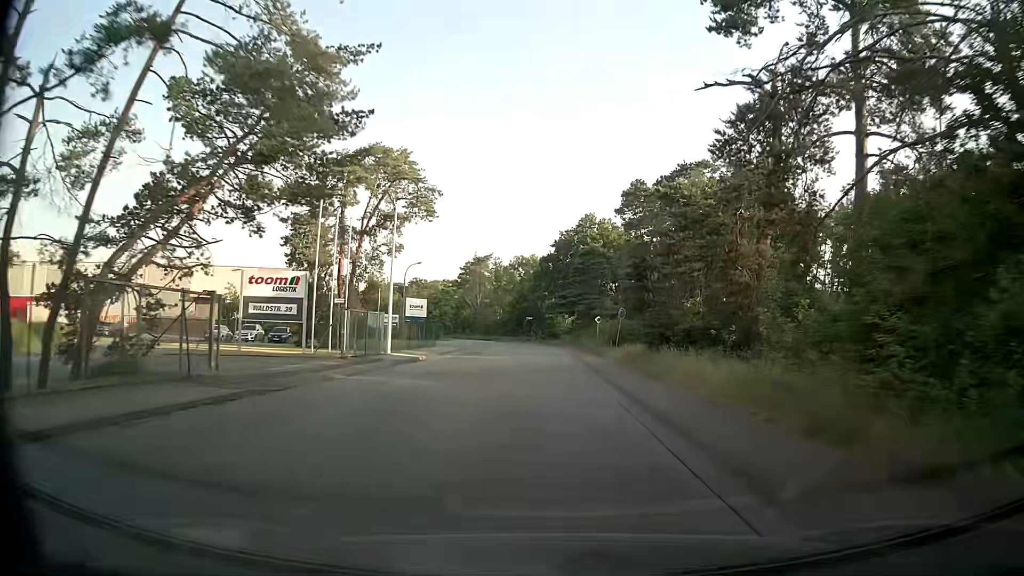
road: unclassified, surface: asphalt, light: Day
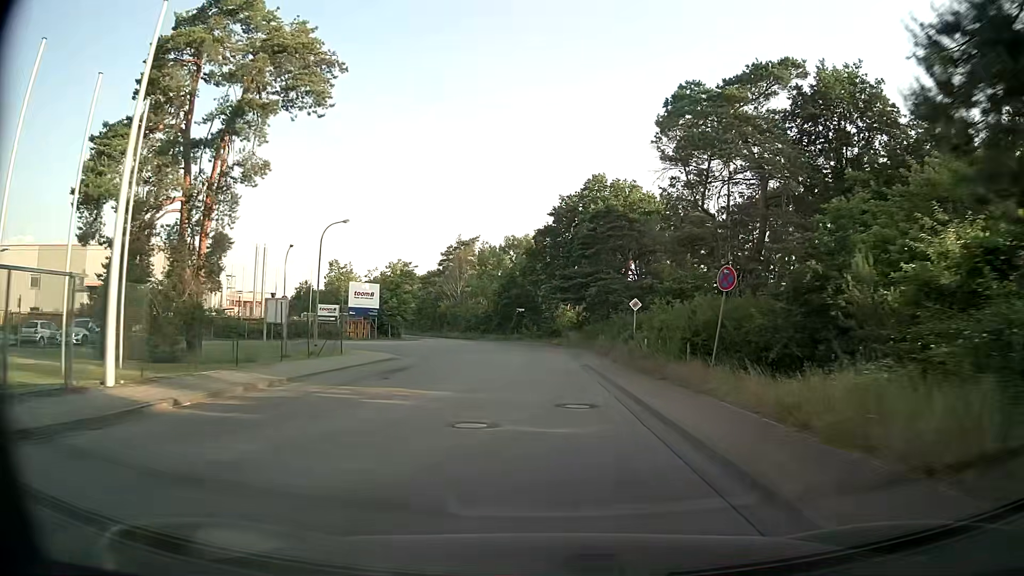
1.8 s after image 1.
(+0.2, +23.4) m; 0°
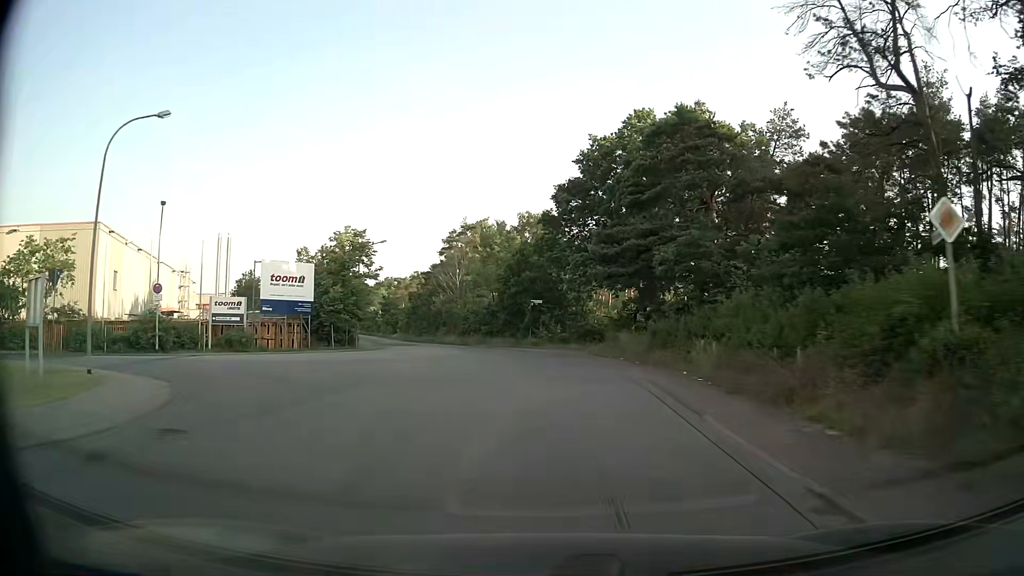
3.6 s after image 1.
(-0.2, +23.4) m; -2°
(0, +10) (-1, +20) (-2, +30) (-4, +40) (-6, +49) (-9, +59) (-12, +69) (-15, +78) (-18, +88) (-22, +97) m
